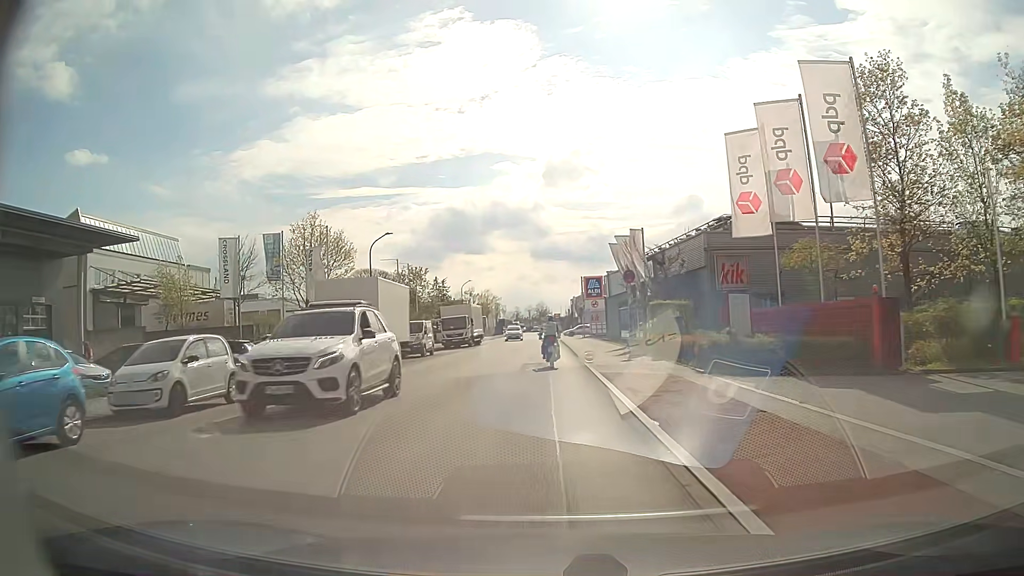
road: residential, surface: asphalt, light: Day
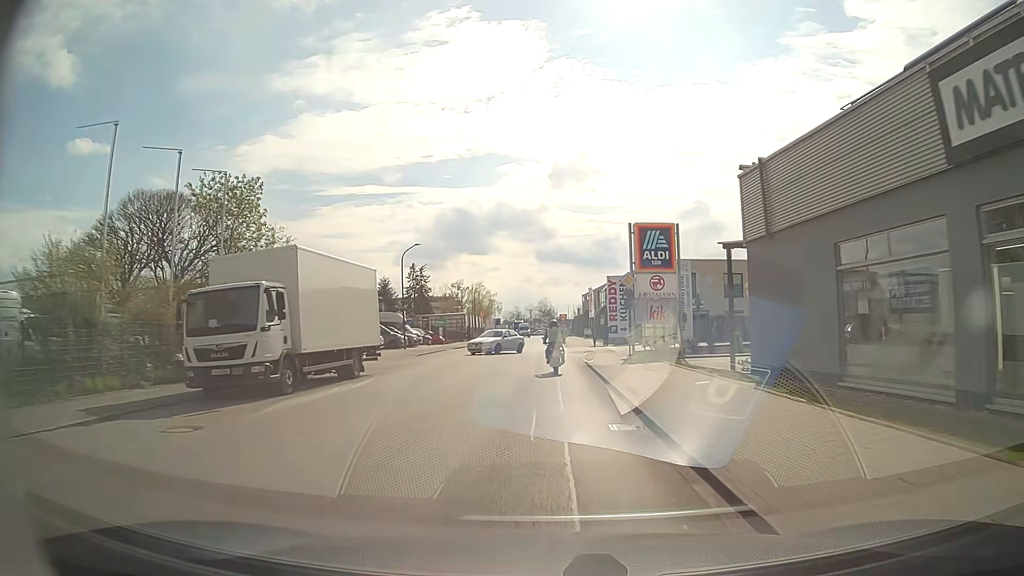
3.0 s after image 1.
(-0.4, +39.4) m; -1°
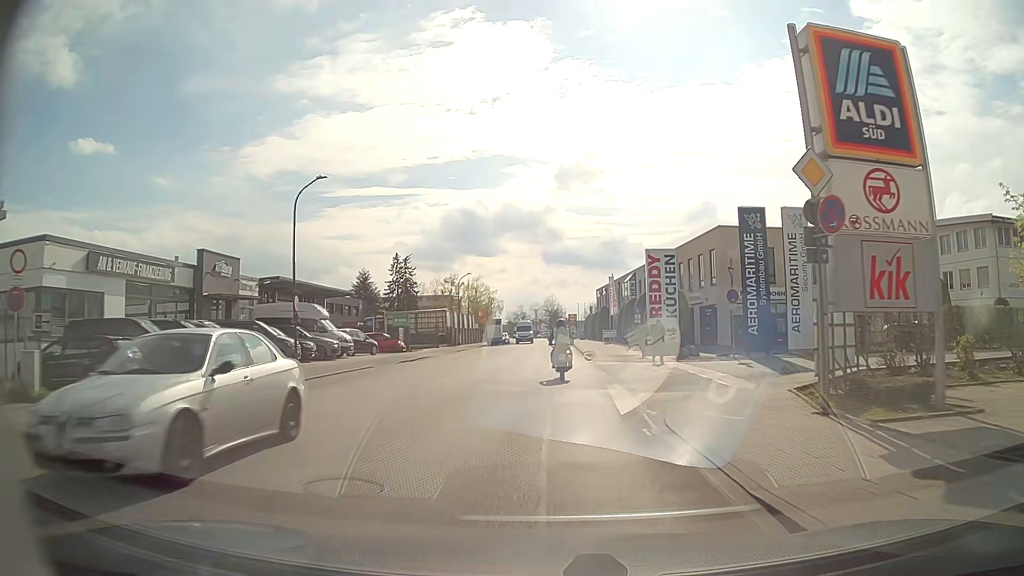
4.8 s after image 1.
(0.0, +23.2) m; 0°
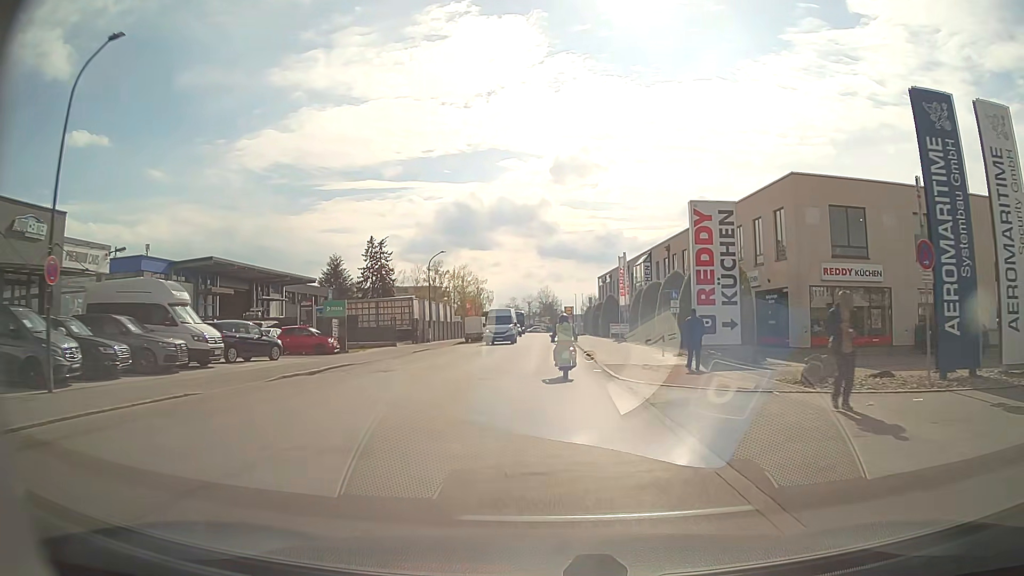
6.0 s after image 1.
(+0.1, +15.3) m; +1°
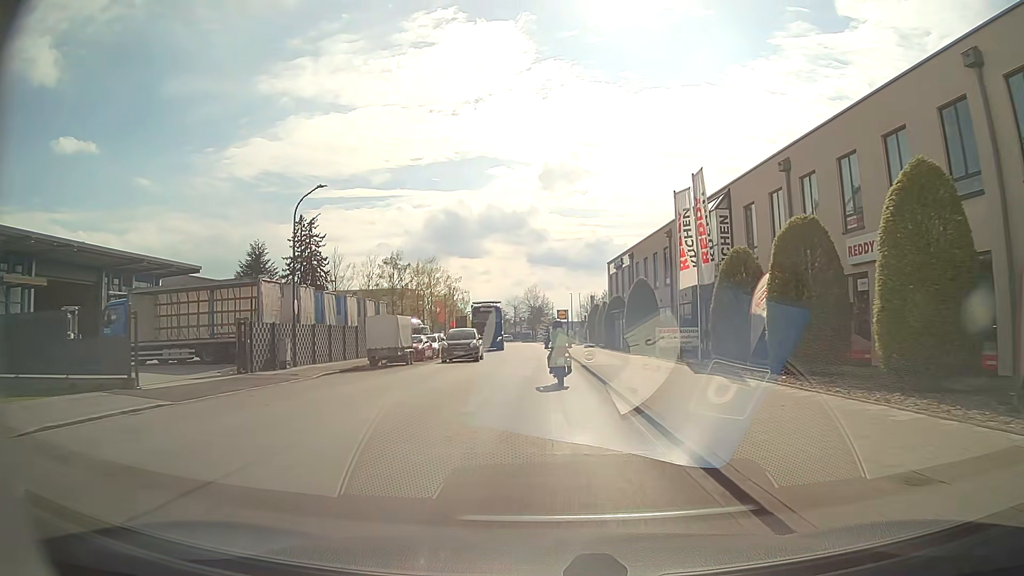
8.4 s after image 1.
(+0.3, +30.1) m; +1°
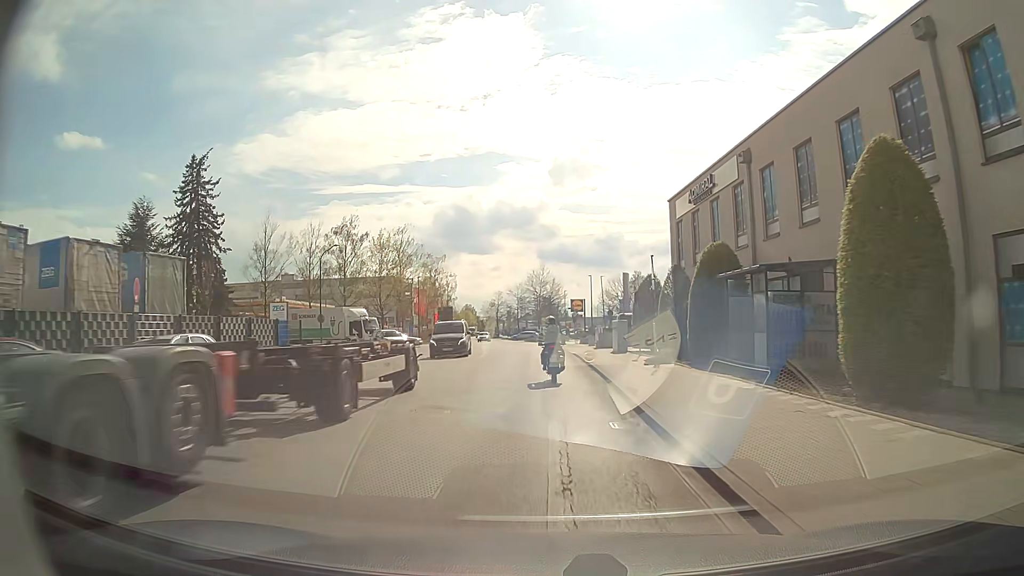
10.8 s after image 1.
(-0.1, +31.0) m; -1°
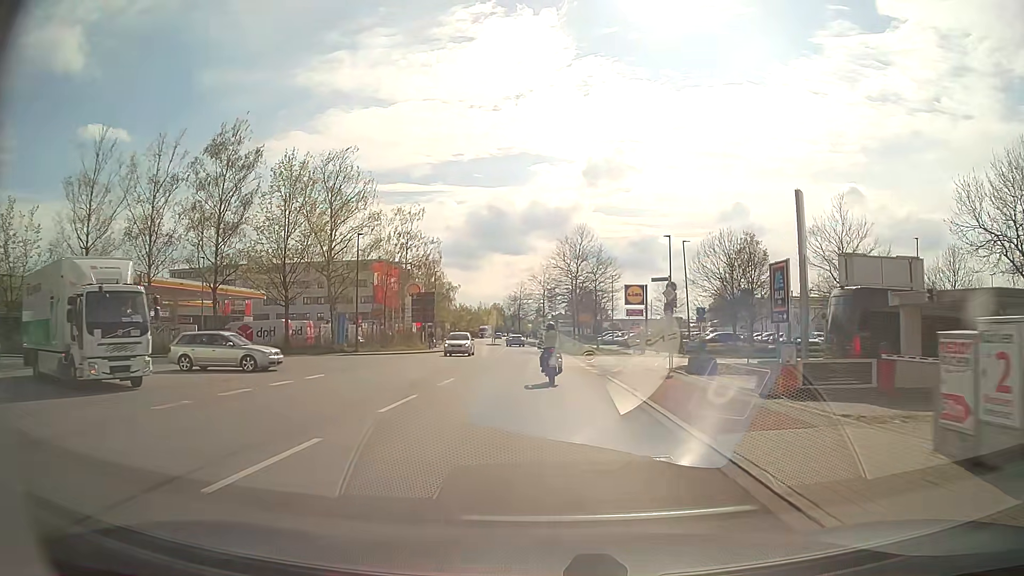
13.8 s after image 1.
(-0.6, +38.3) m; -3°
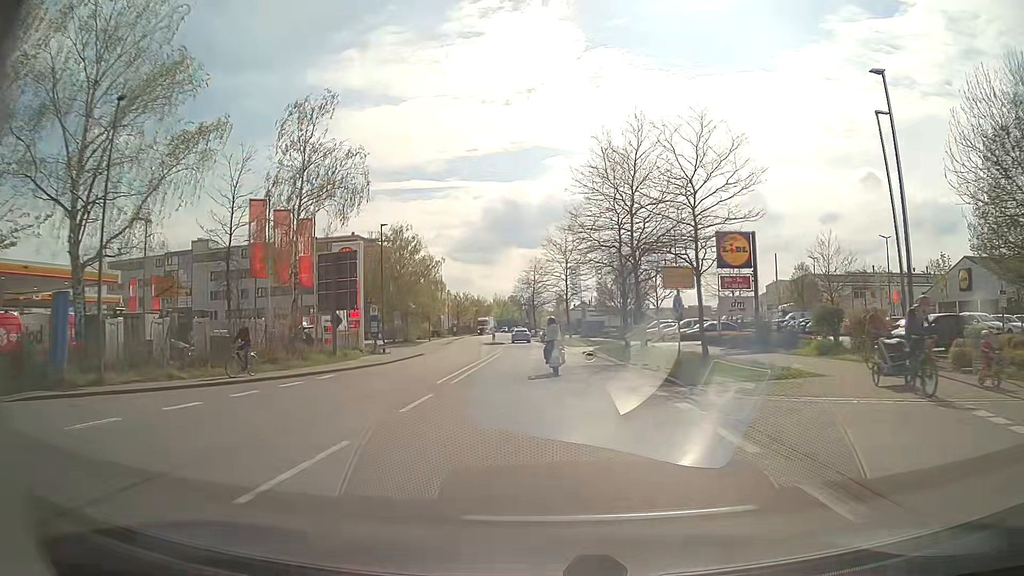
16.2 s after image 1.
(-0.5, +30.5) m; -2°
